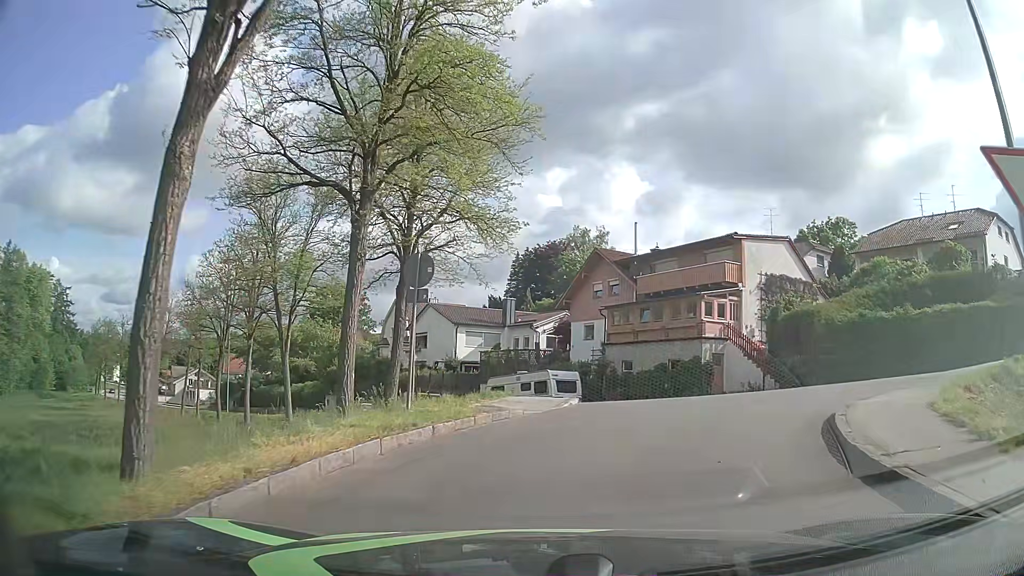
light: Day
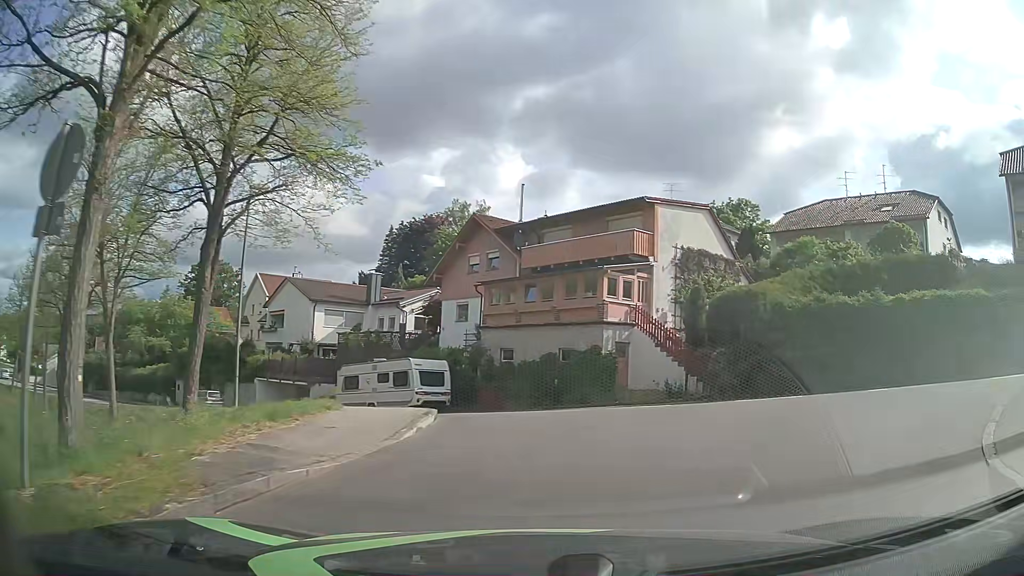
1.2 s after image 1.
(+0.3, +6.6) m; +9°
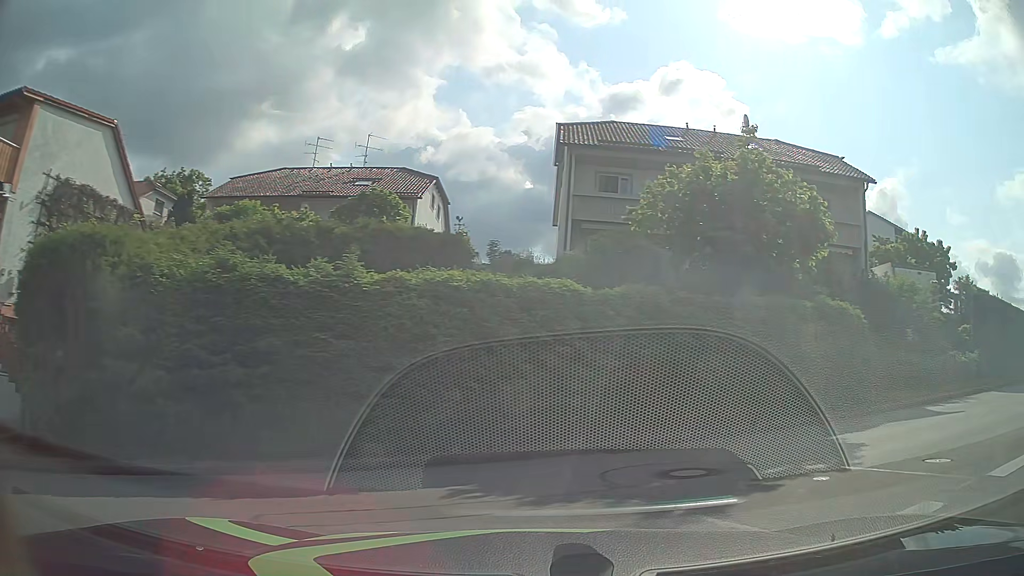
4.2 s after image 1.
(+4.1, +10.8) m; +47°
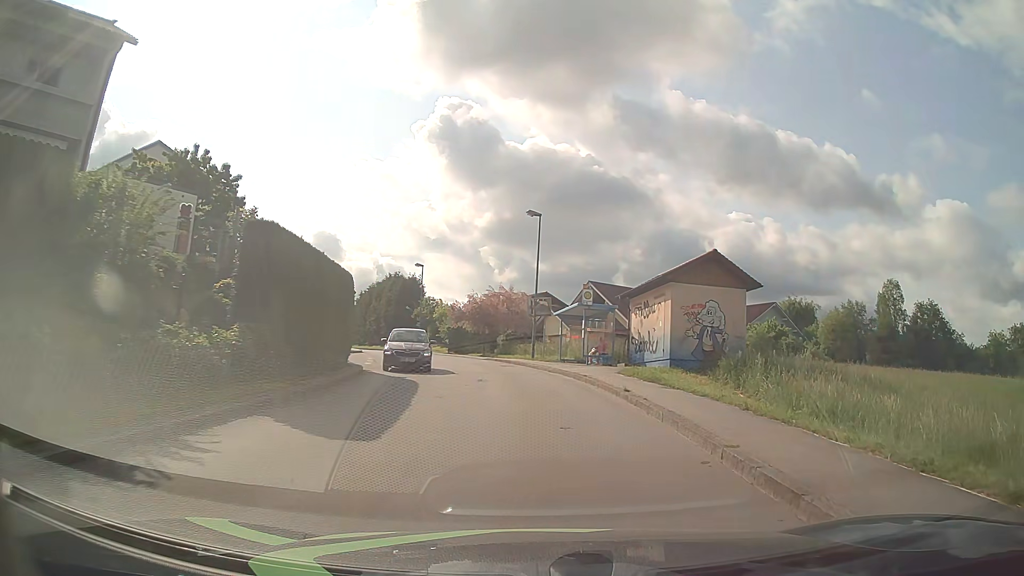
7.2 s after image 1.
(+7.4, +10.3) m; +62°
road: unclassified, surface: asphalt
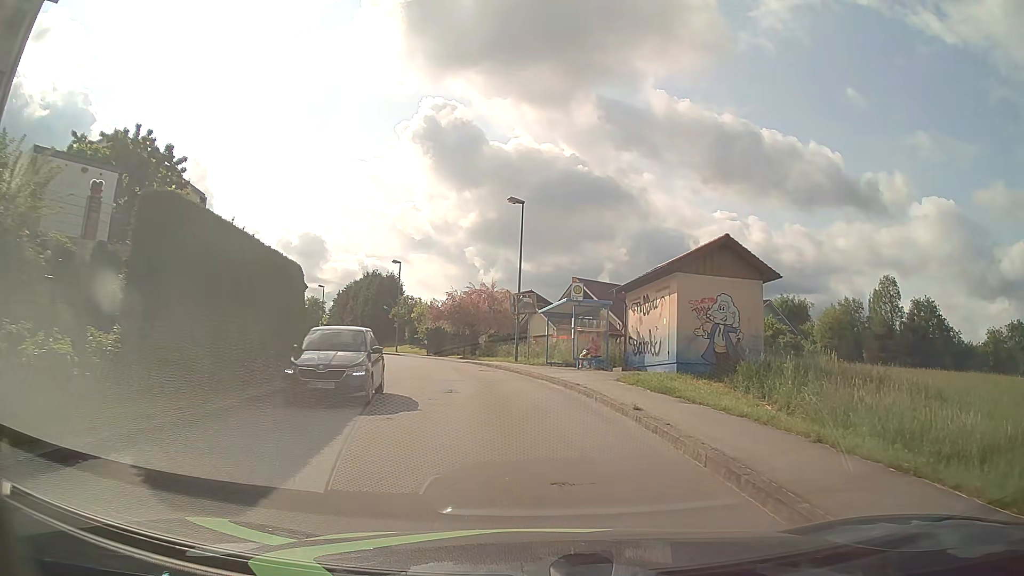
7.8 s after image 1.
(+0.1, +3.7) m; +2°
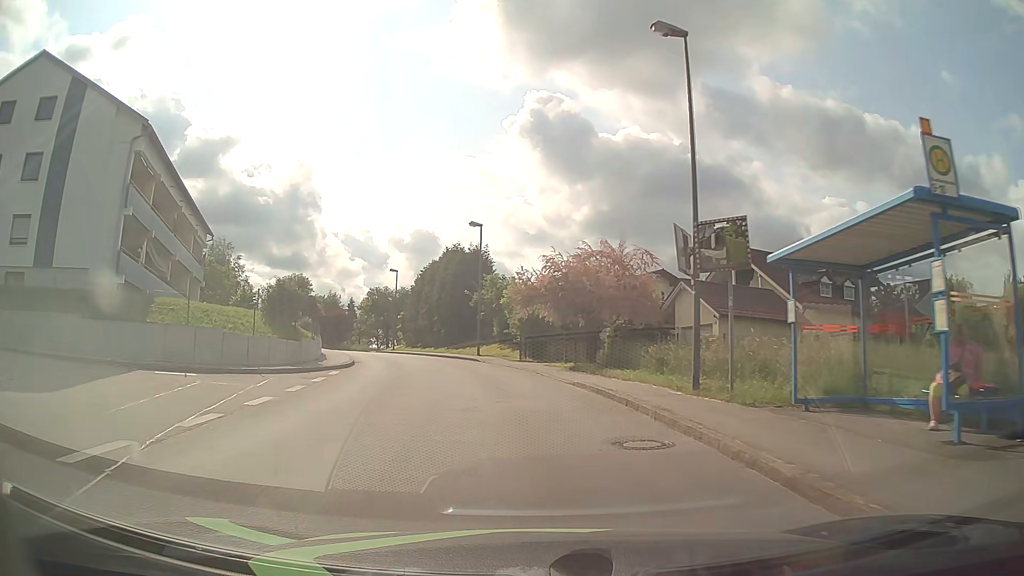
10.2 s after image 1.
(-1.4, +18.8) m; -10°
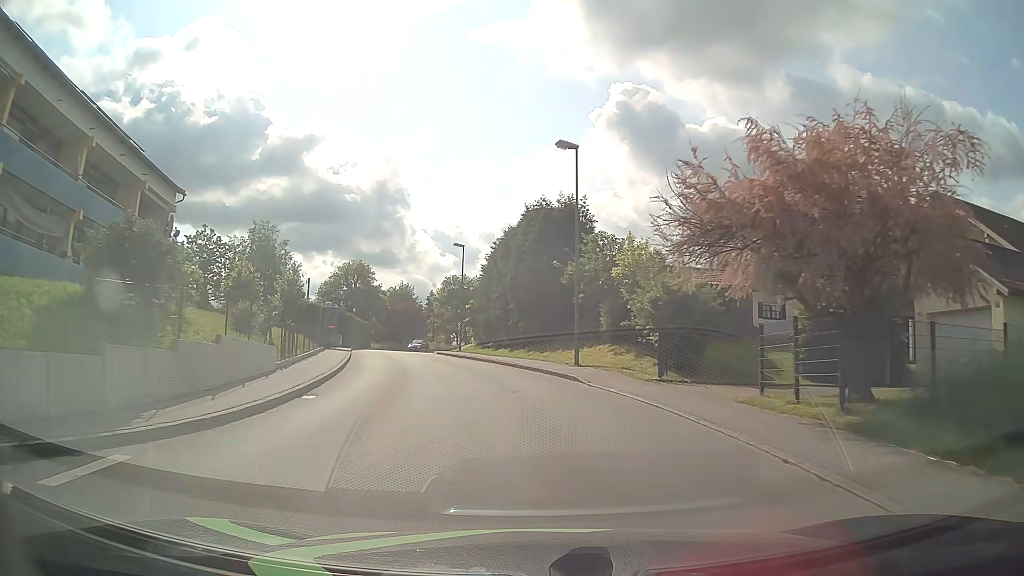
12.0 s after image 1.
(-1.4, +16.6) m; -9°
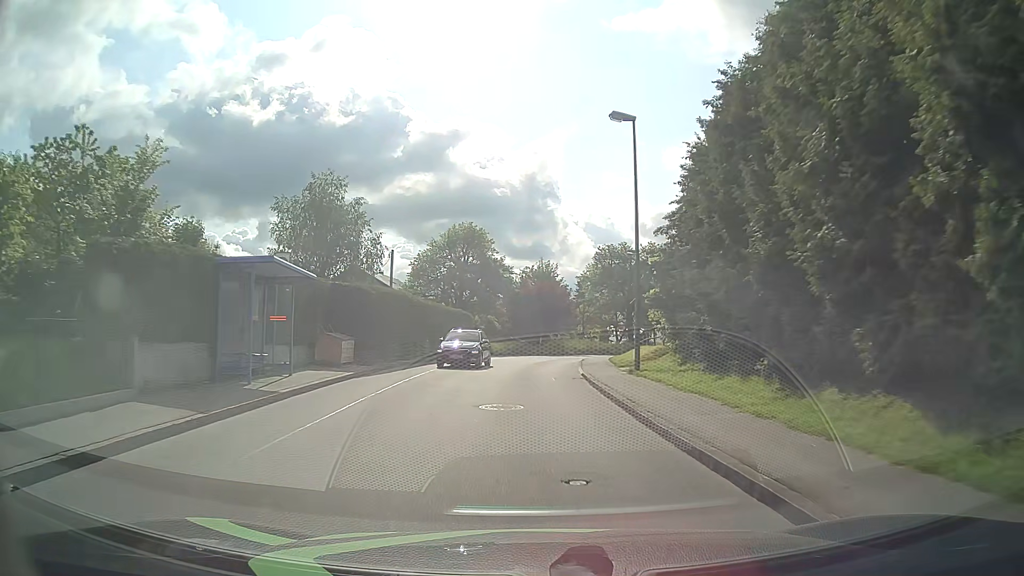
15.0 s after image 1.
(-3.2, +29.1) m; -13°
(0, +10) (0, +20) (0, +30) (+1, +40) (+3, +50) (+7, +59) (+13, +67) (+21, +73) (+30, +78) (+39, +81) m
